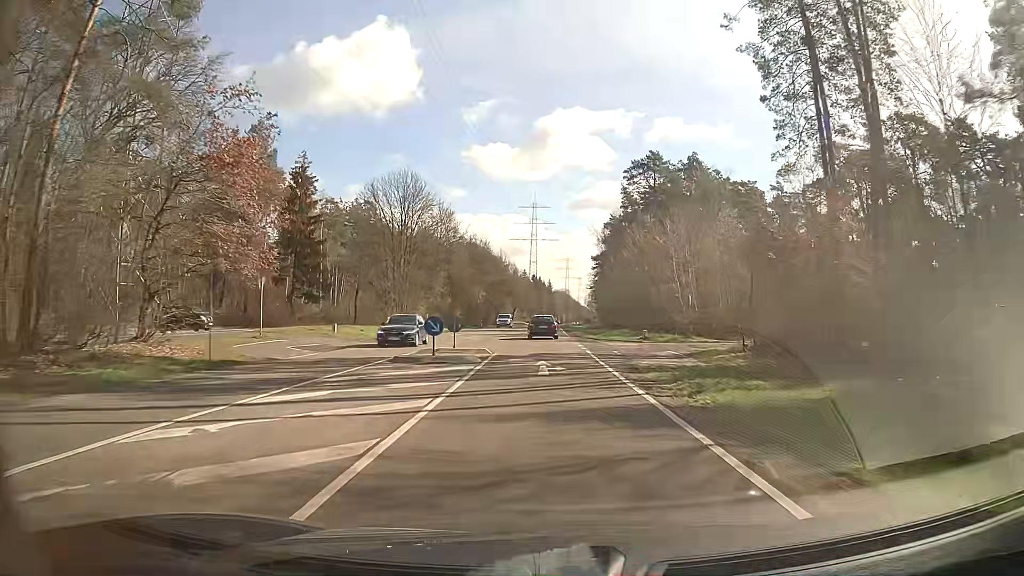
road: secondary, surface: asphalt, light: Day
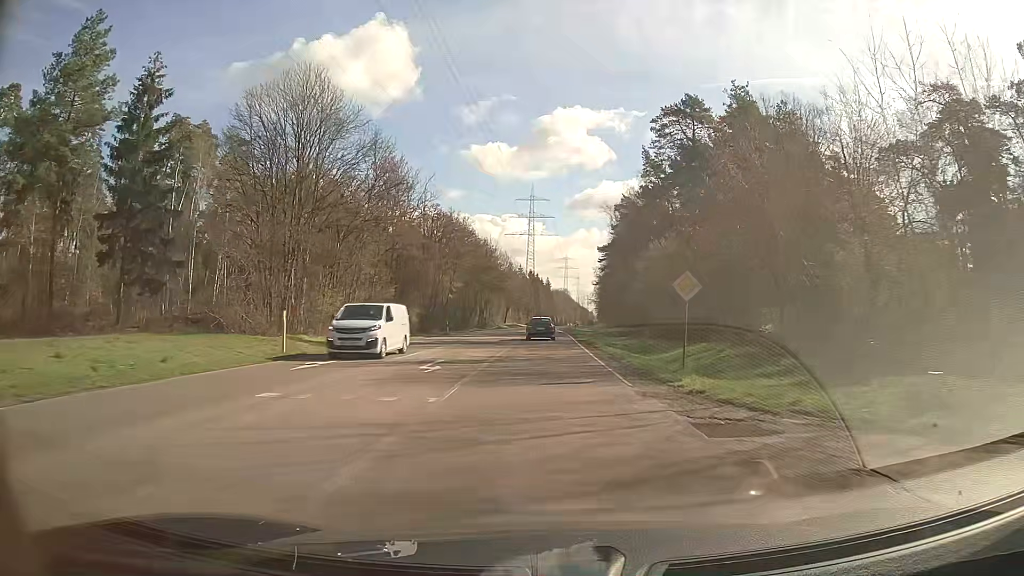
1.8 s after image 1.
(-0.1, +31.7) m; 0°
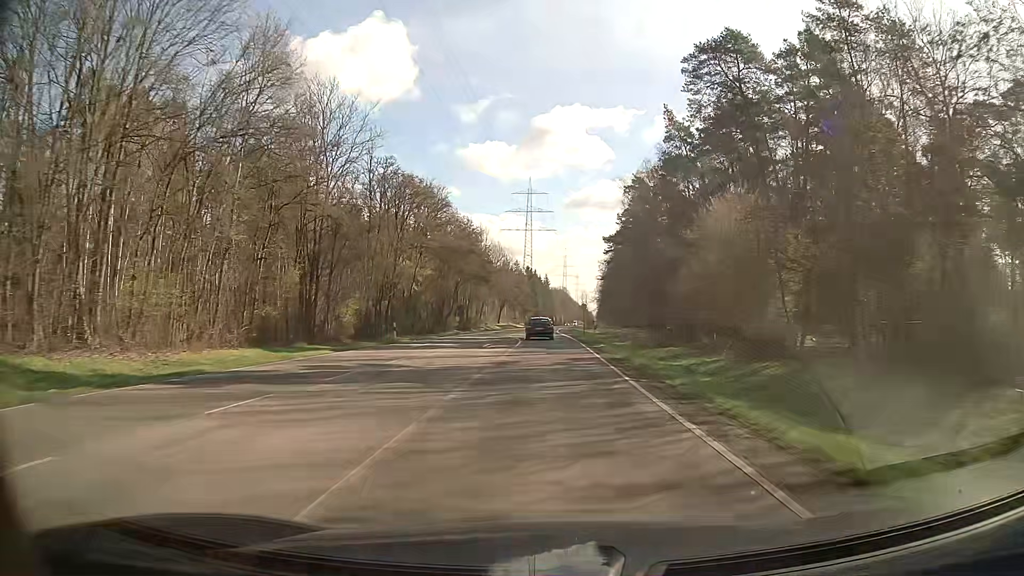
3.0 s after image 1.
(-0.1, +21.4) m; 0°
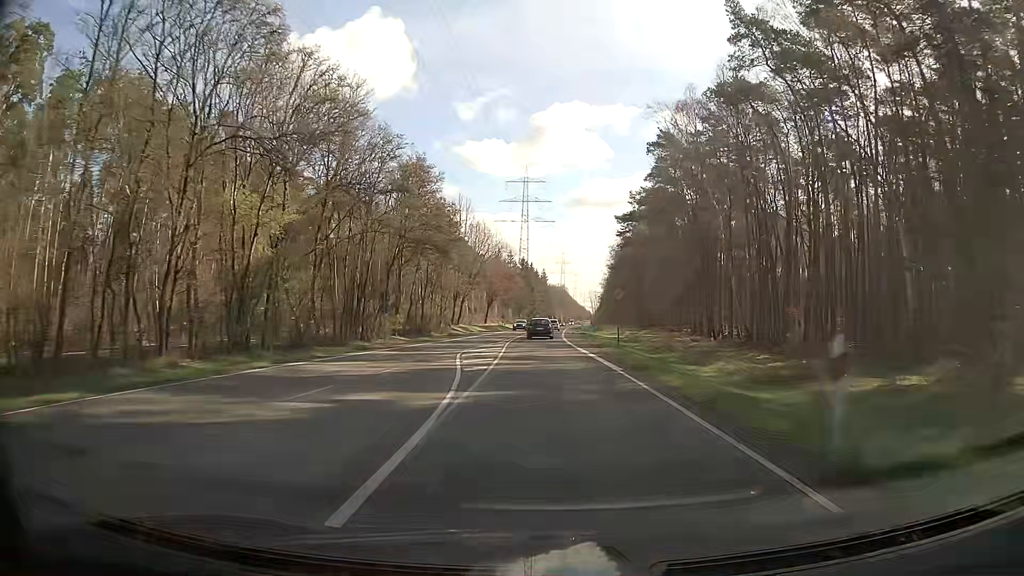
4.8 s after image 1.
(+0.1, +32.5) m; 0°
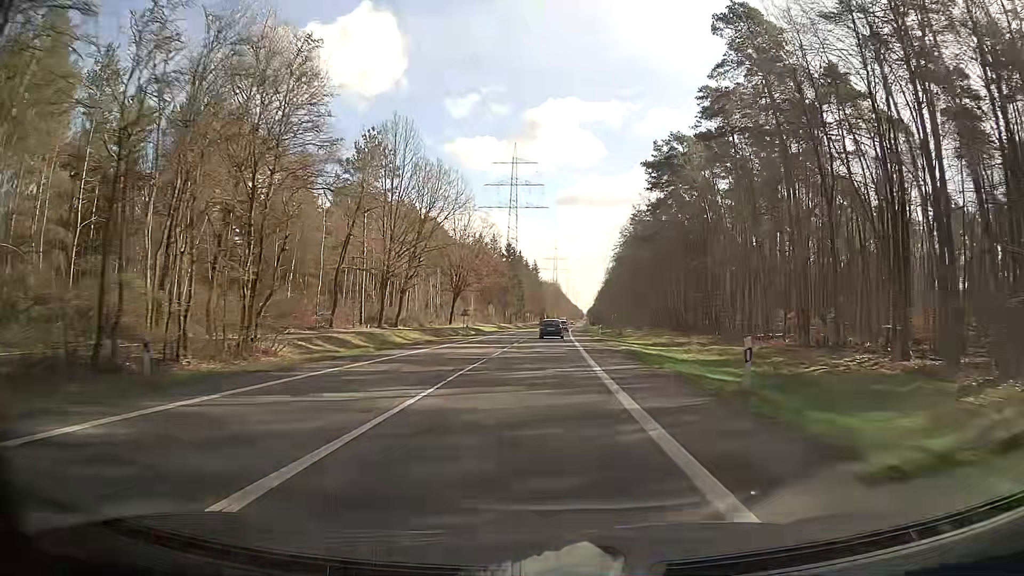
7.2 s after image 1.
(+0.5, +44.4) m; +1°
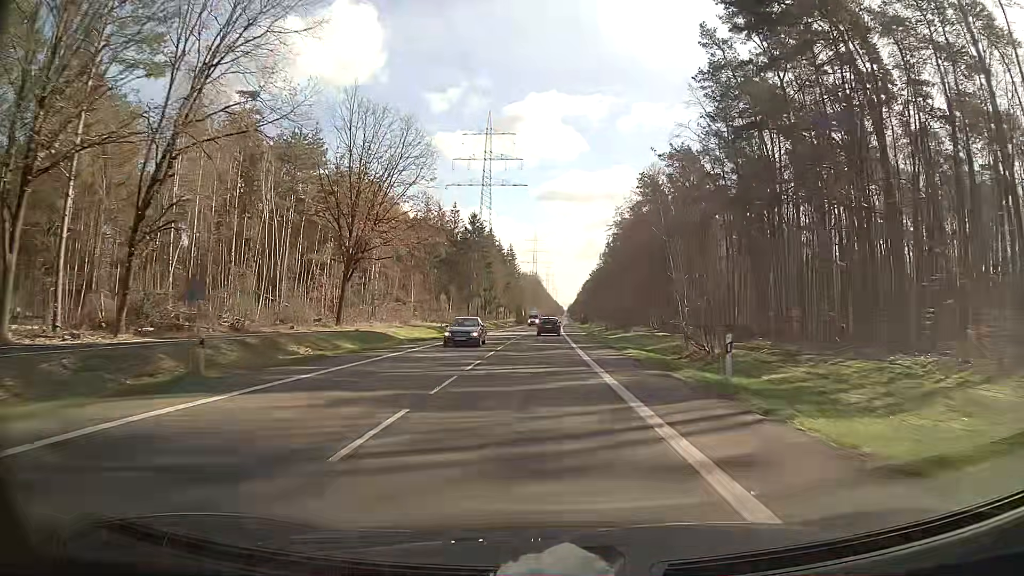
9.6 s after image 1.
(+0.7, +47.6) m; +2°
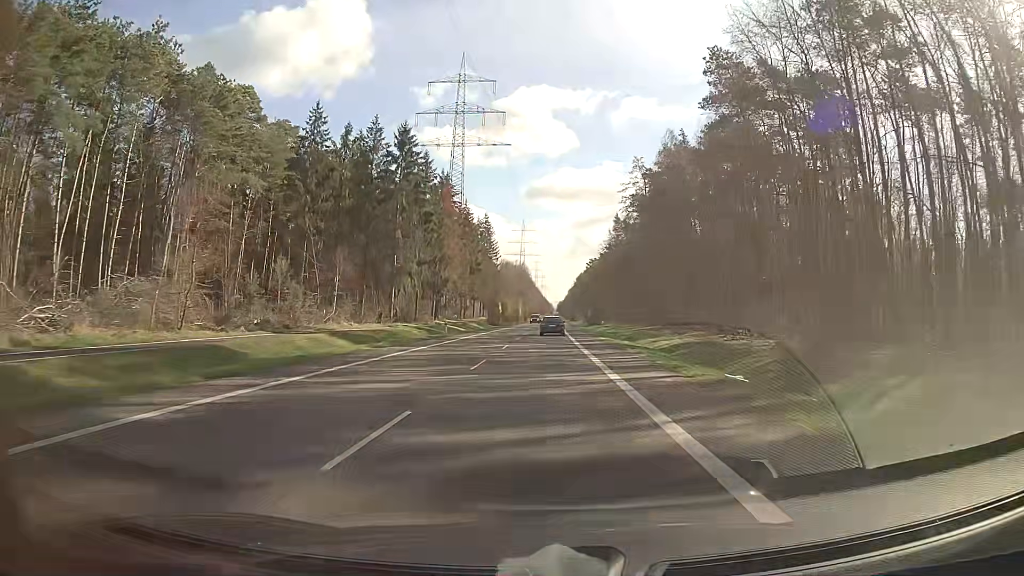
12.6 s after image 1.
(+0.5, +64.3) m; +1°
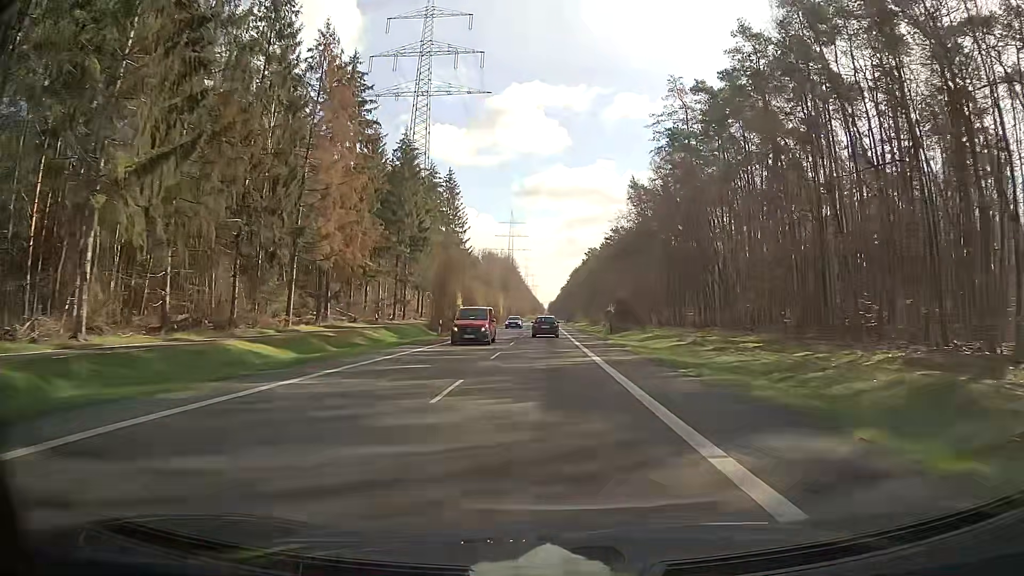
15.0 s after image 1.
(+0.4, +52.4) m; +1°
(0, +10) (0, +20) (0, +30) (0, +40) (0, +50) (0, +60) (0, +70) (+1, +80) (+1, +90) (+1, +100) m
